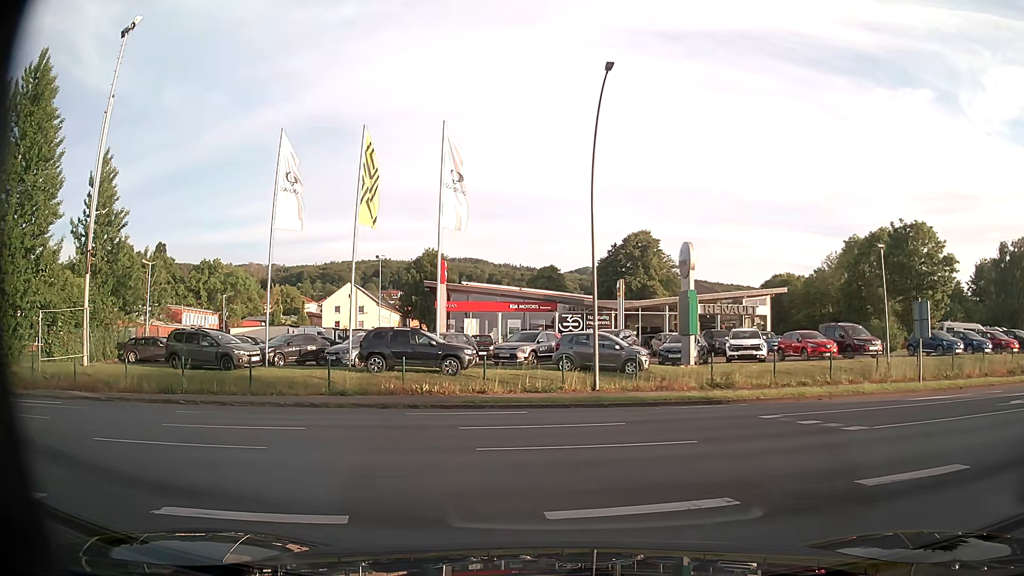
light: Day
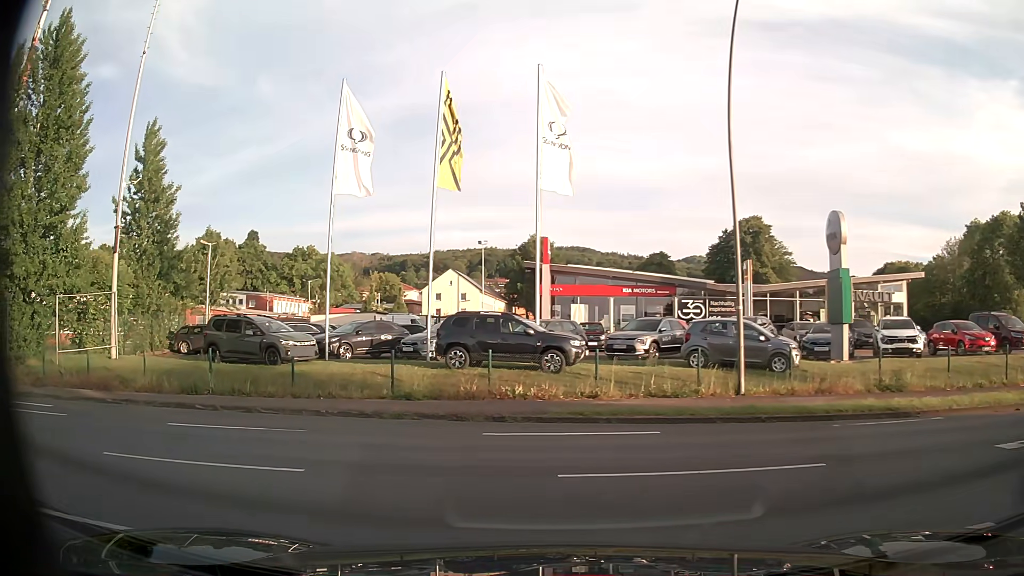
(-0.1, +5.4) m; -7°
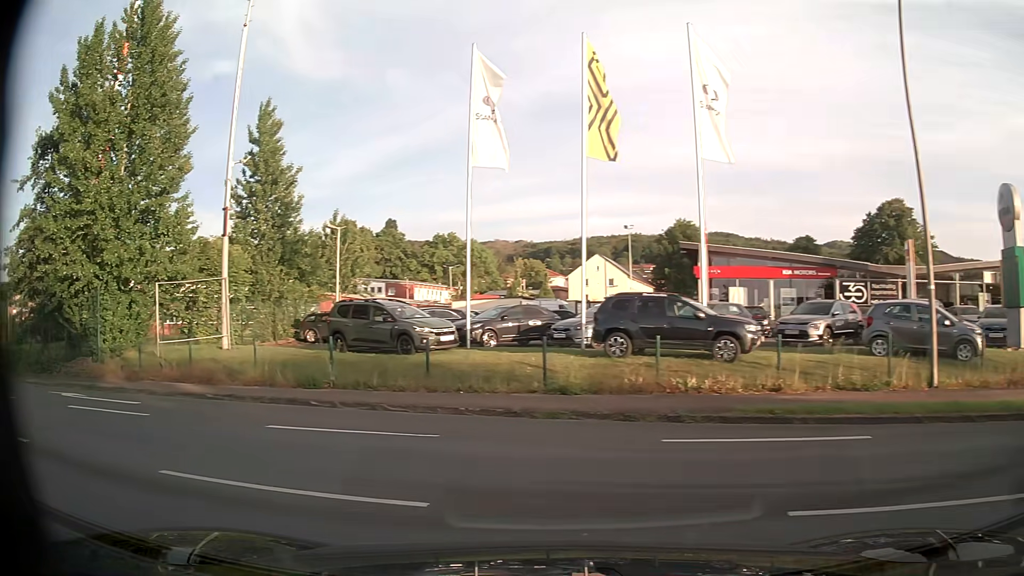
(-0.2, +2.4) m; -12°
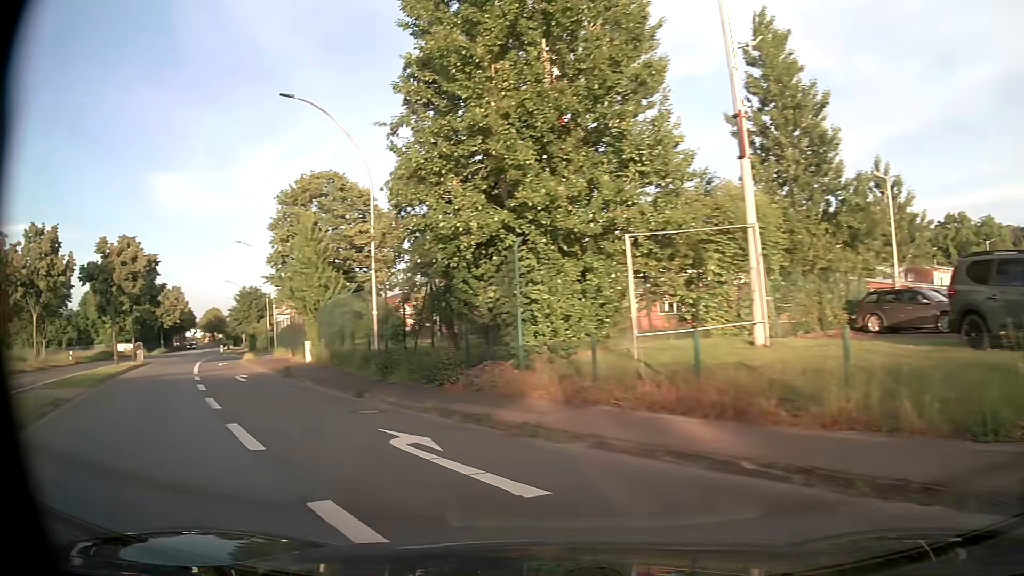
(-4.2, +9.5) m; -45°
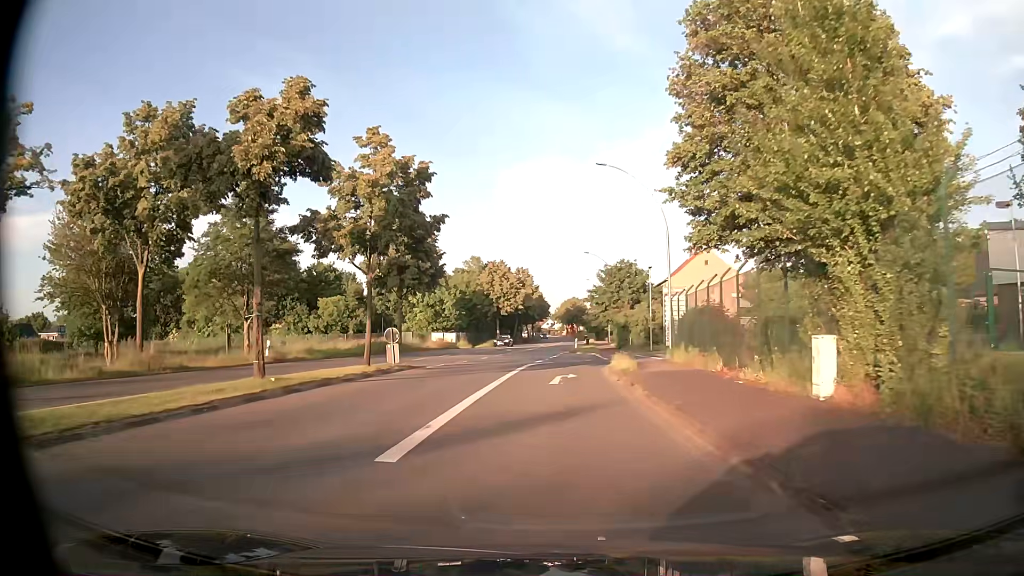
(-10.5, +23.9) m; -30°
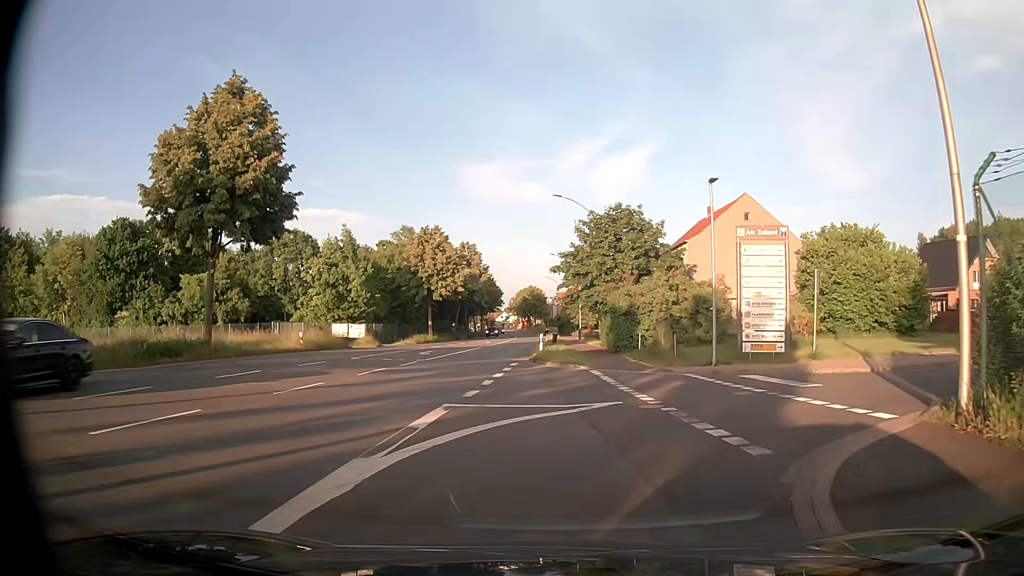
(+0.5, +26.2) m; +3°
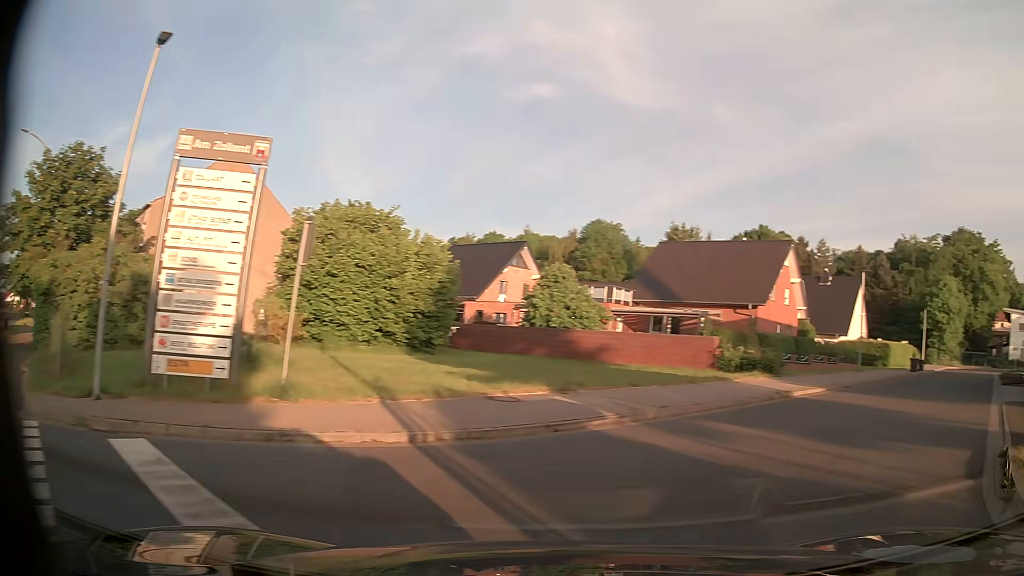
(+3.1, +10.6) m; +40°
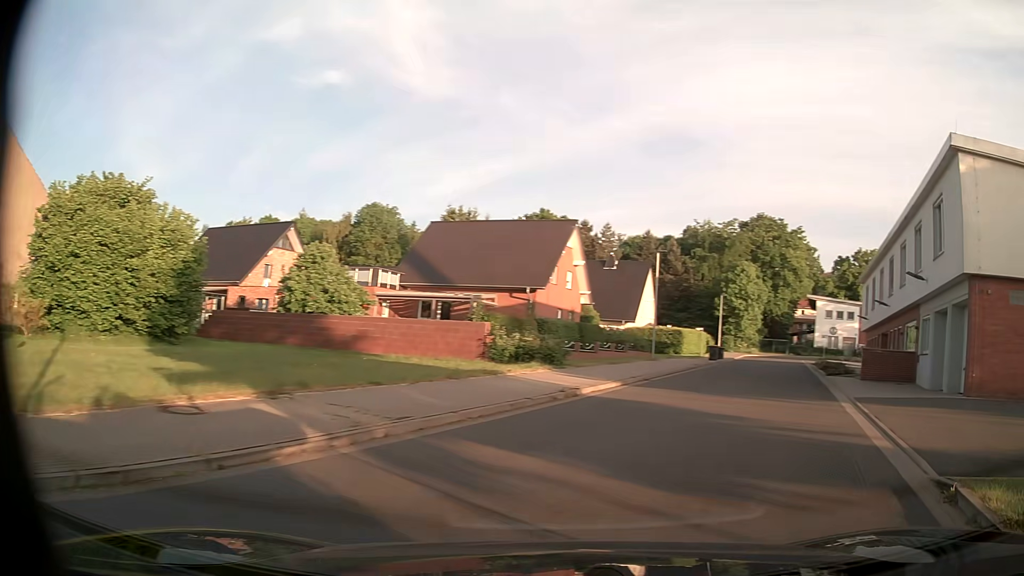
(+0.9, +3.9) m; +22°
(+2, +10) (+6, +19) (+9, +28) (+13, +38) (+16, +47) (+20, +57) (+24, +66) (+29, +74) (+37, +80) (+47, +81) m
